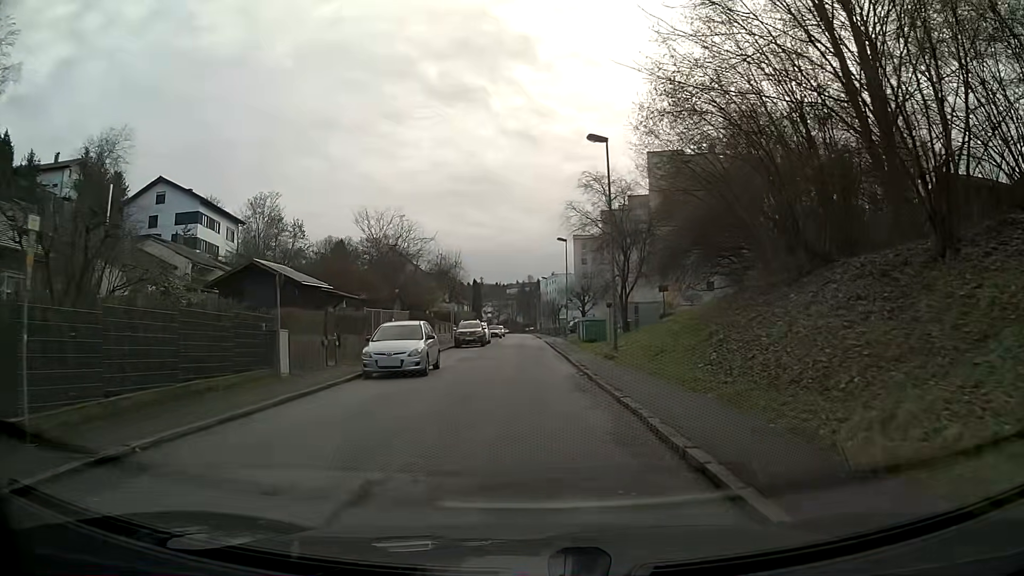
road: residential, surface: asphalt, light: Day
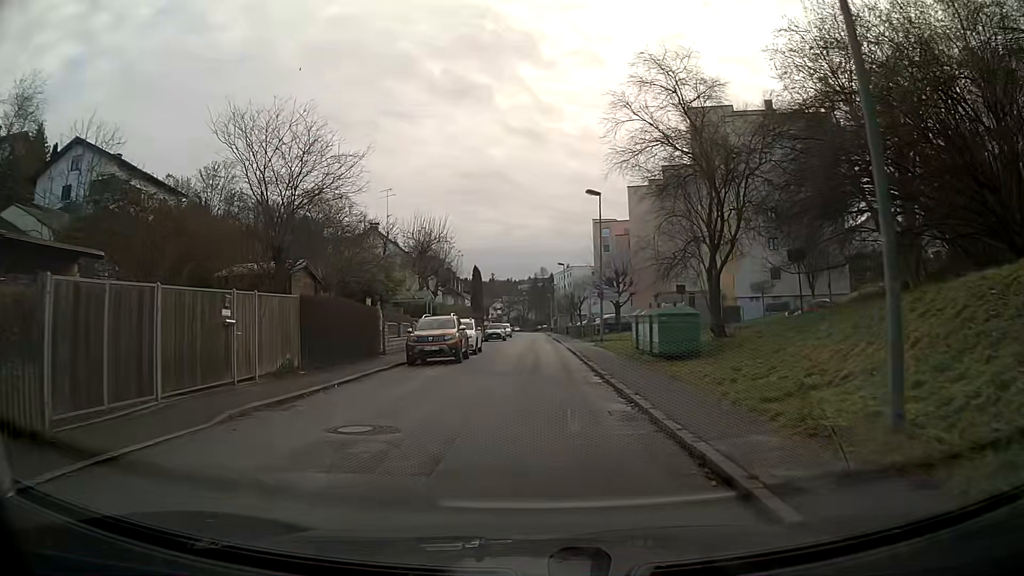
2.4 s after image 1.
(-0.2, +18.7) m; -1°
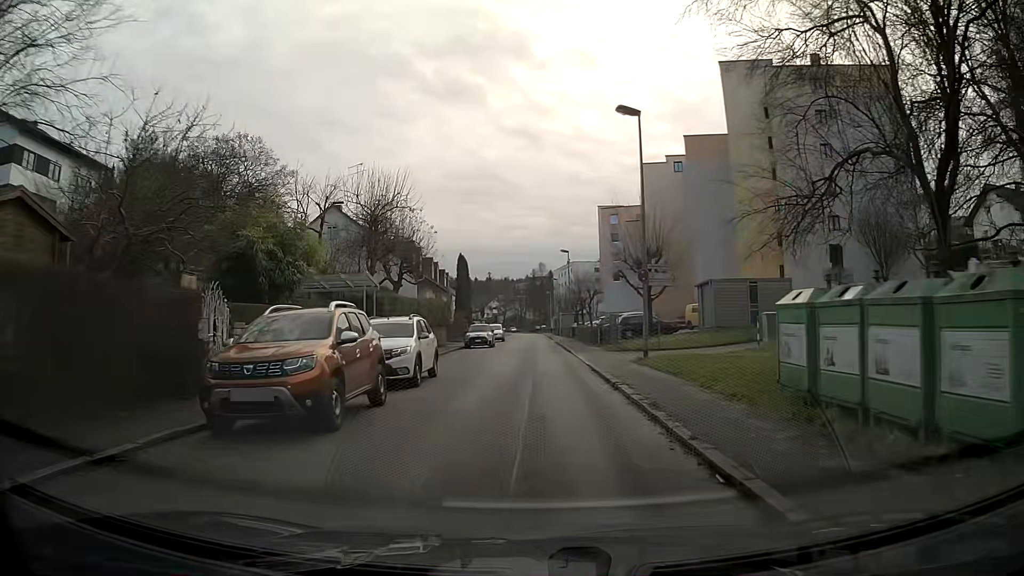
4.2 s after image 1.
(+0.1, +14.1) m; +1°
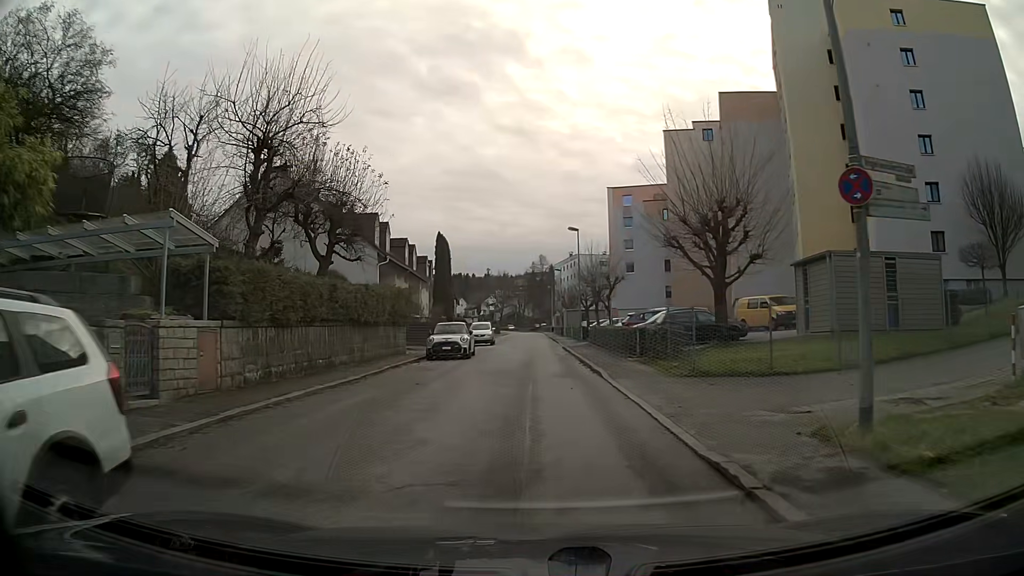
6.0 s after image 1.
(0.0, +14.1) m; 0°
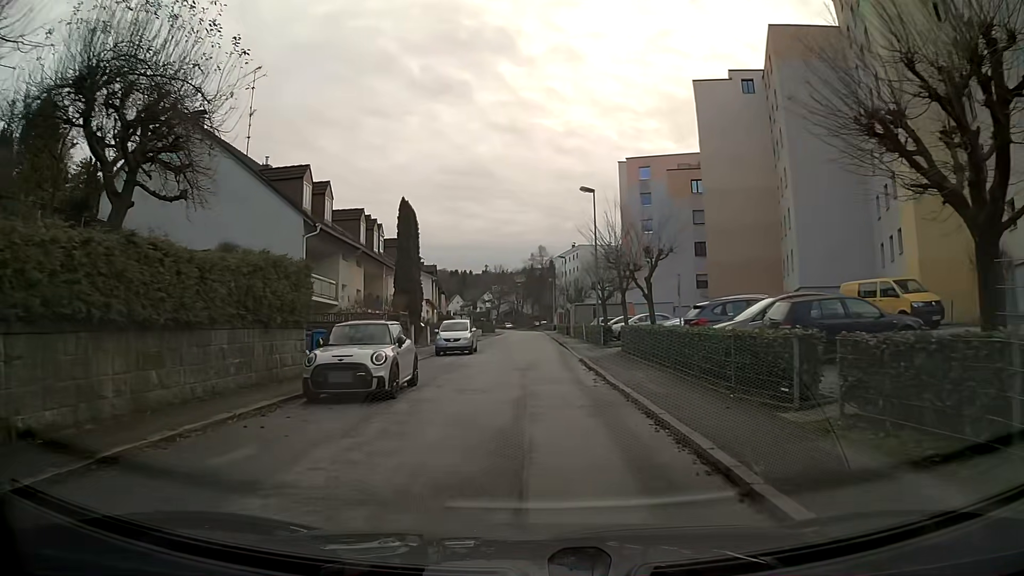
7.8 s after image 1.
(0.0, +14.1) m; 0°
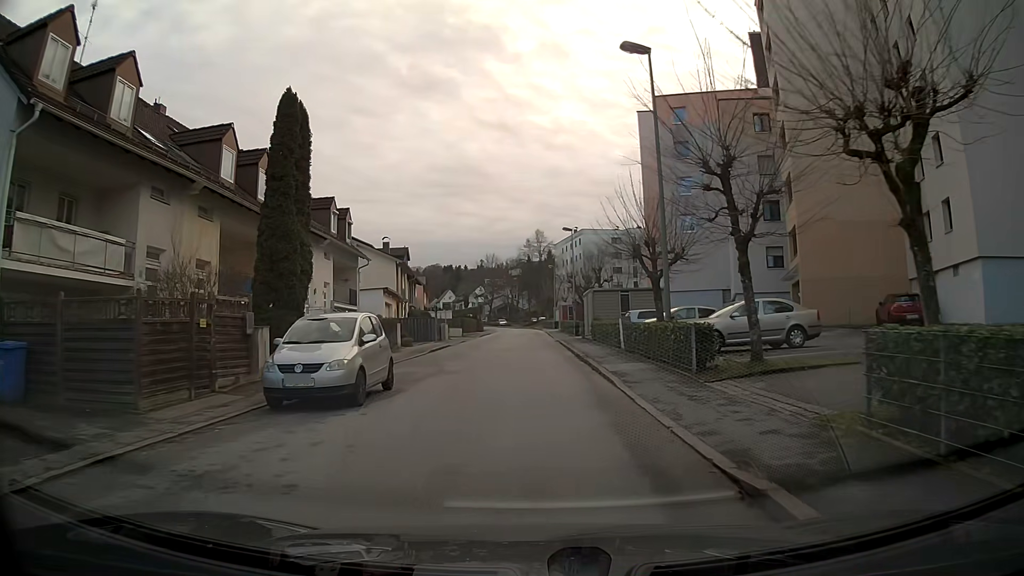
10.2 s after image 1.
(+0.1, +18.7) m; +1°
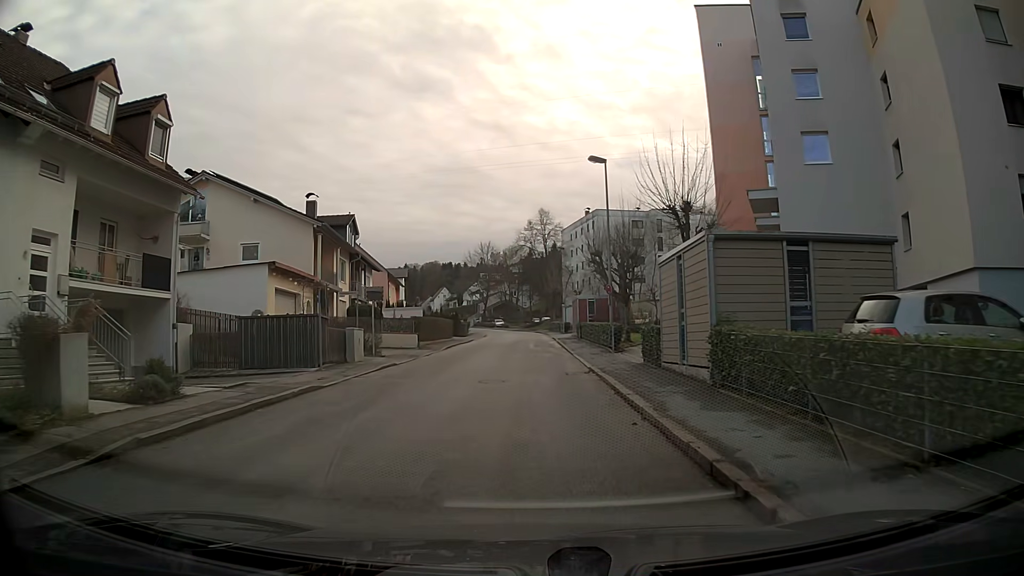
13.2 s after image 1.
(0.0, +23.4) m; 0°
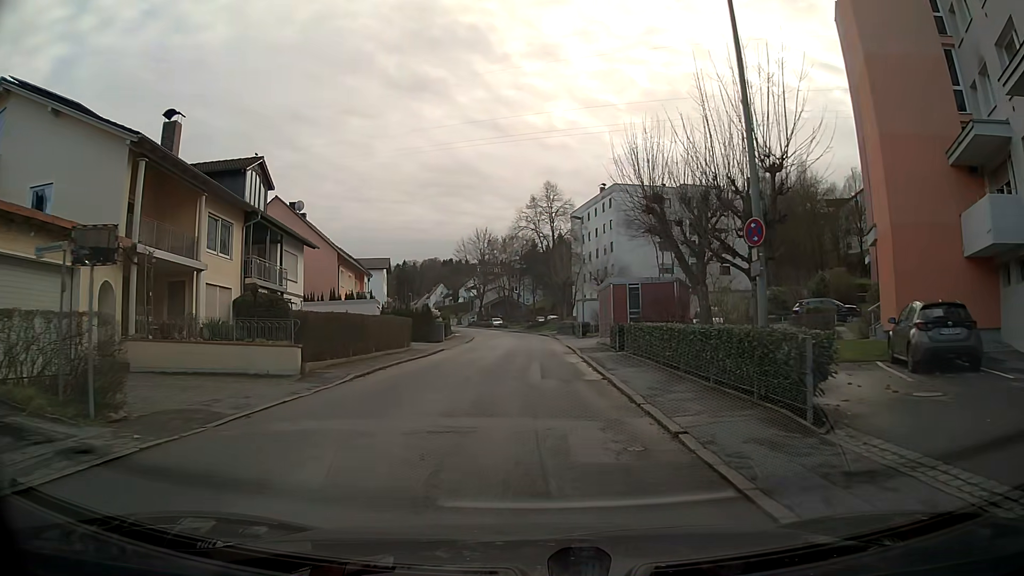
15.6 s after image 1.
(0.0, +18.7) m; 0°
(0, +10) (0, +20) (0, +30) (0, +40) (0, +50) (-1, +60) (-2, +70) (-4, +80) (-6, +90) (-8, +99) m
